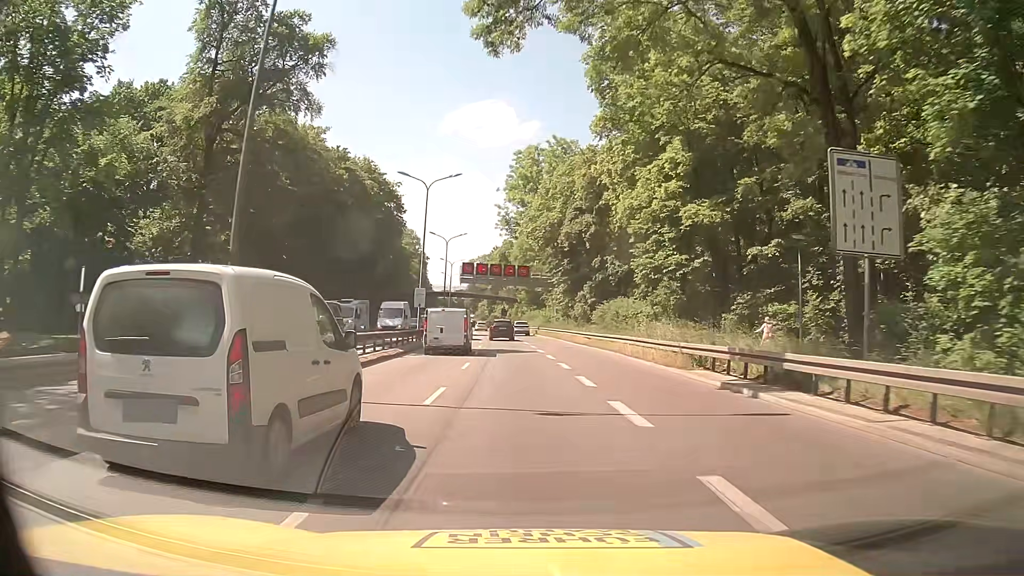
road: trunk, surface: asphalt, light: Day
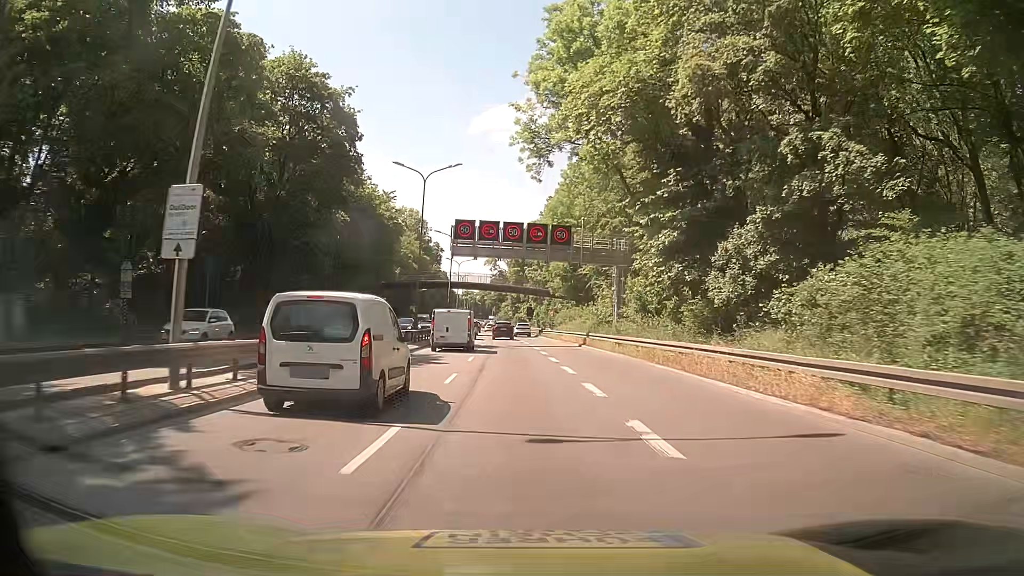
(-1.5, +32.2) m; -5°
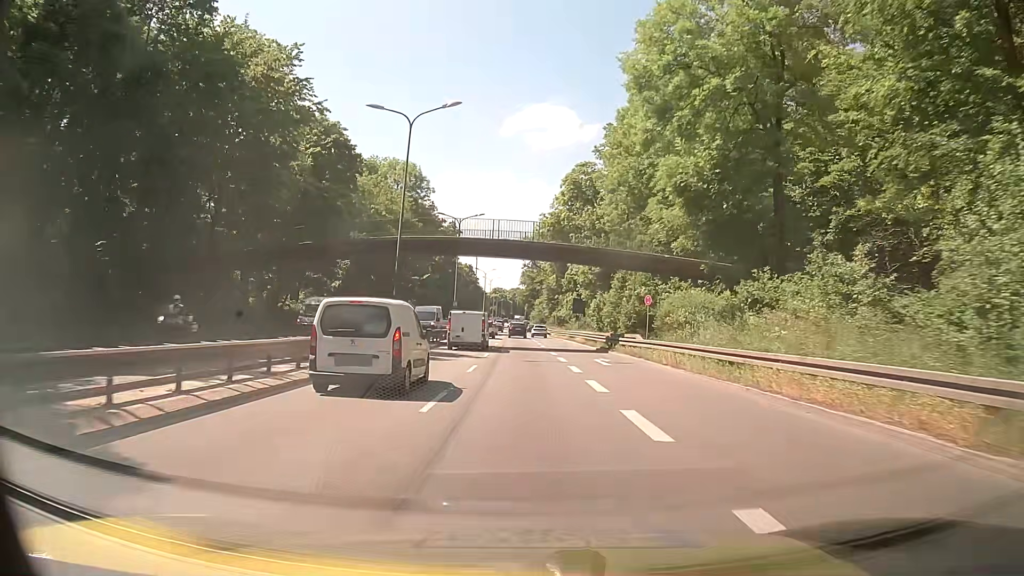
(-0.5, +41.1) m; -2°
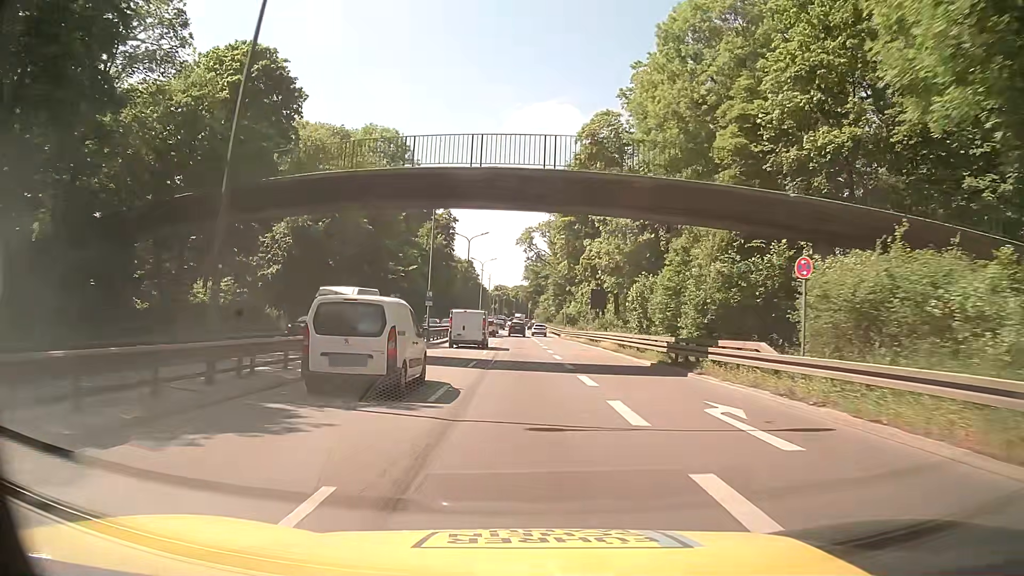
(-0.1, +16.9) m; 0°
(0, +10) (0, +20) (-1, +30) (-1, +40) (-1, +50) (-1, +60) (-2, +70) (-2, +80) (-2, +90) (-3, +100) m
